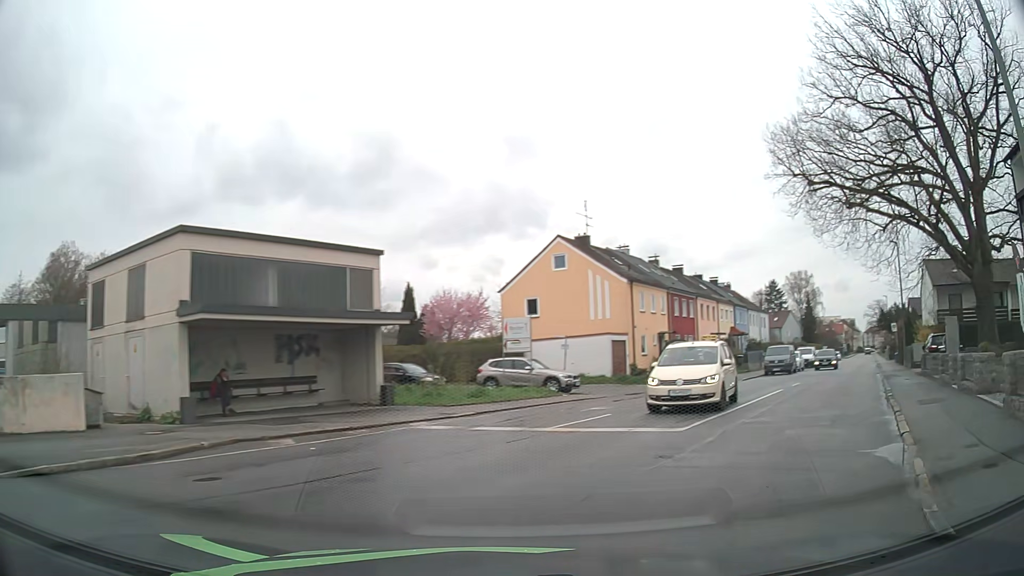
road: residential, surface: asphalt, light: Day
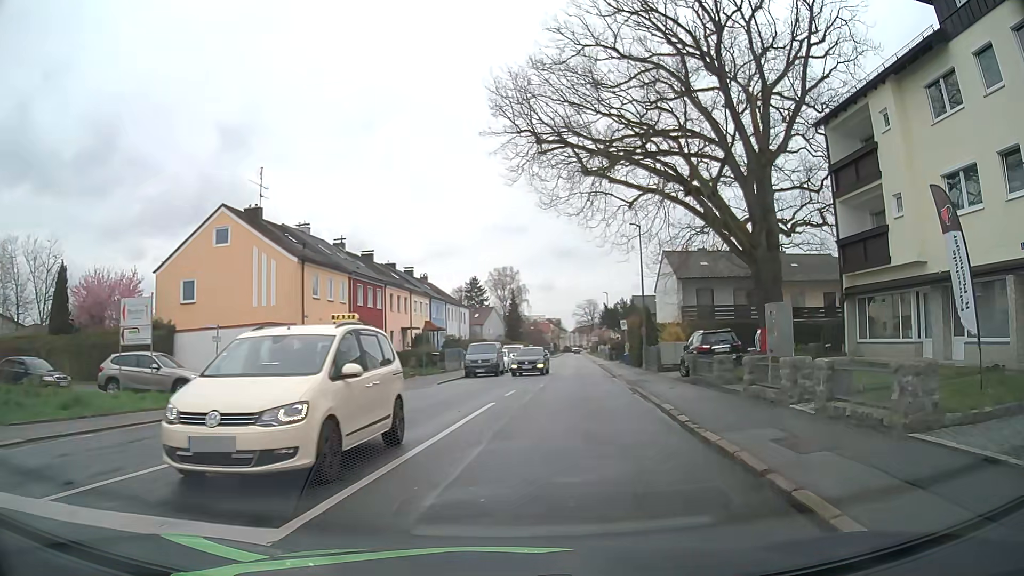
(+1.8, +7.2) m; +25°
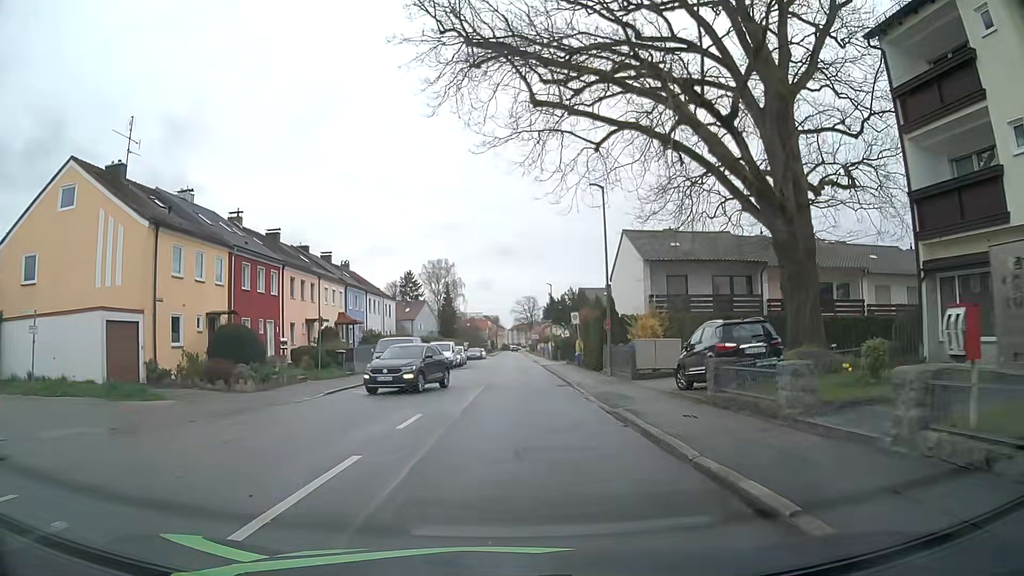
(+0.7, +9.1) m; +6°
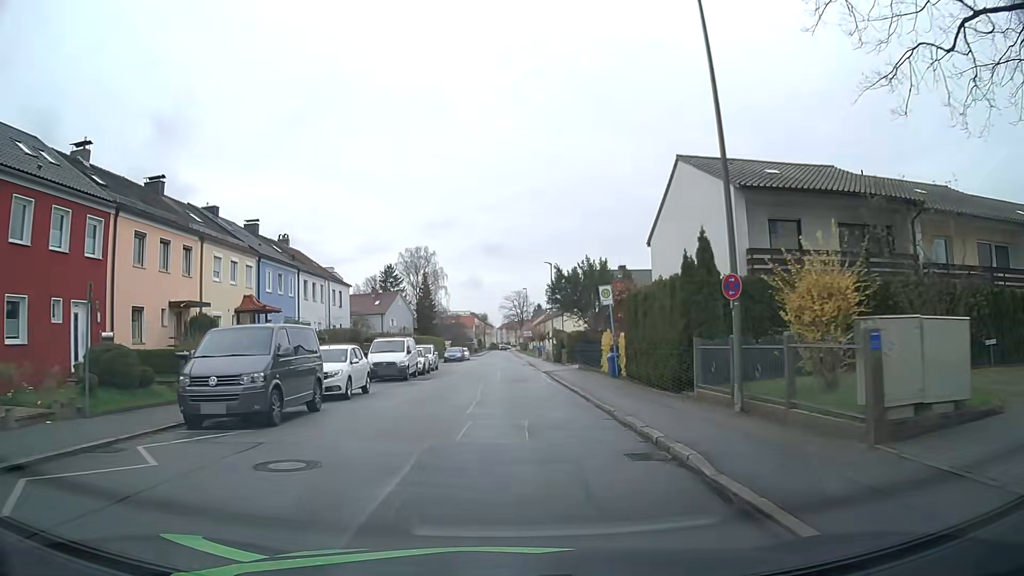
(+0.2, +16.9) m; +2°
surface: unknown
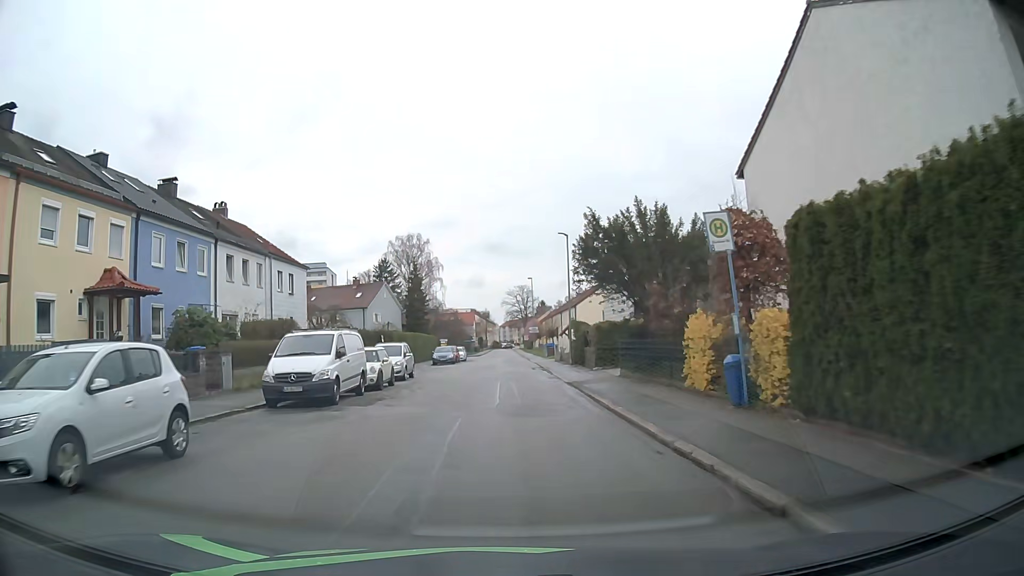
(-0.2, +13.1) m; -1°
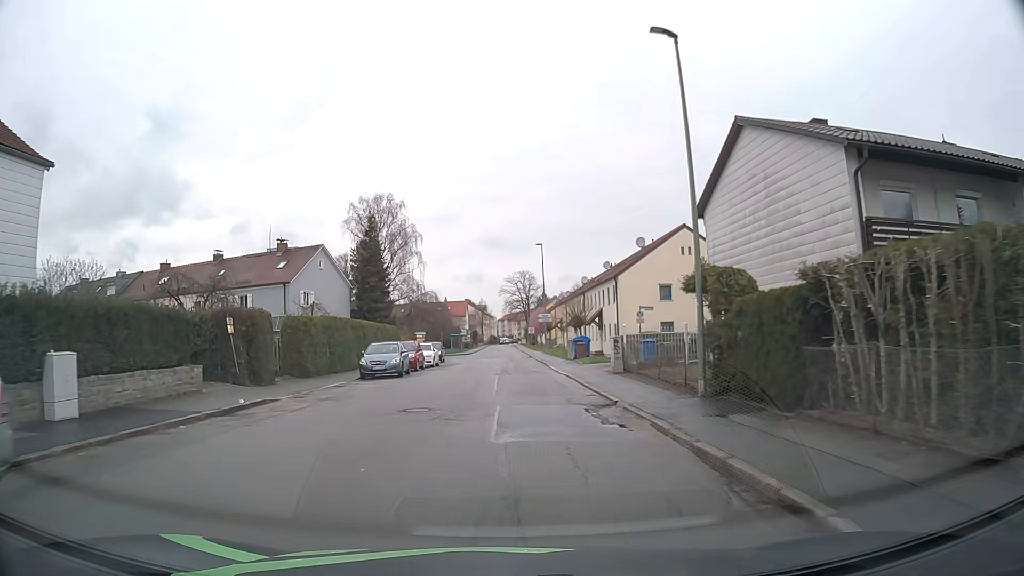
(-0.5, +27.4) m; -1°
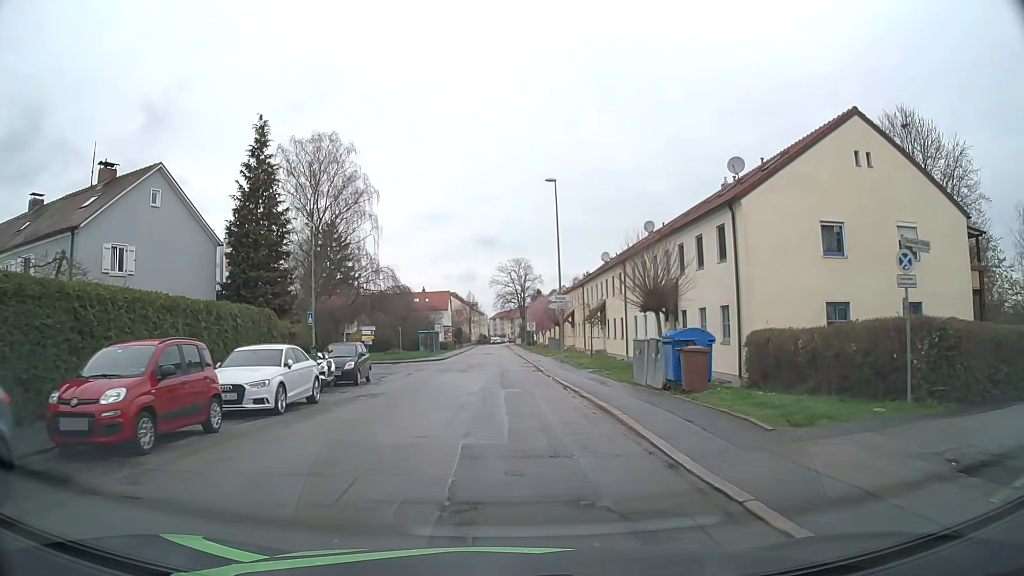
(0.0, +25.4) m; +1°
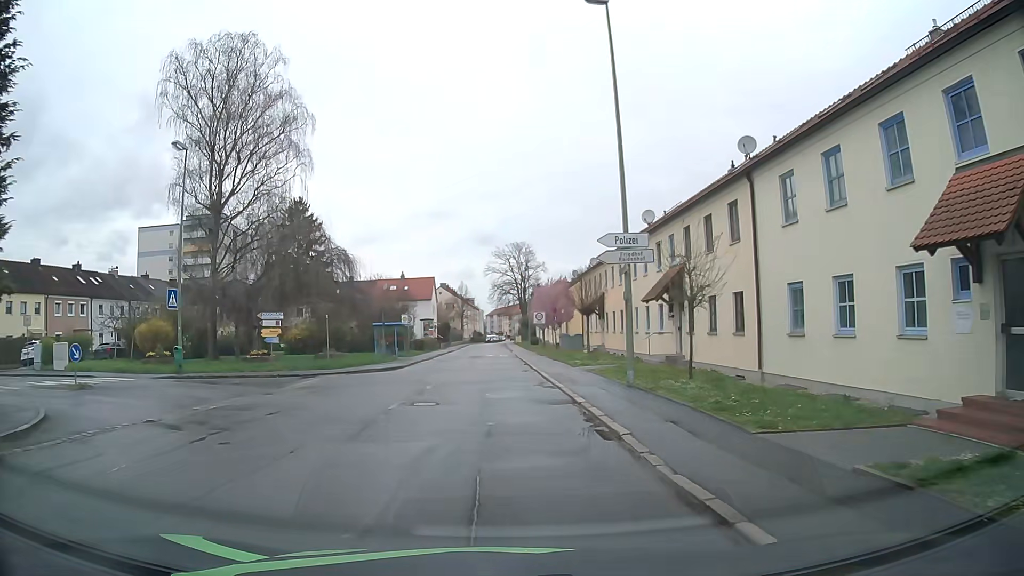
(-0.1, +20.8) m; 0°
